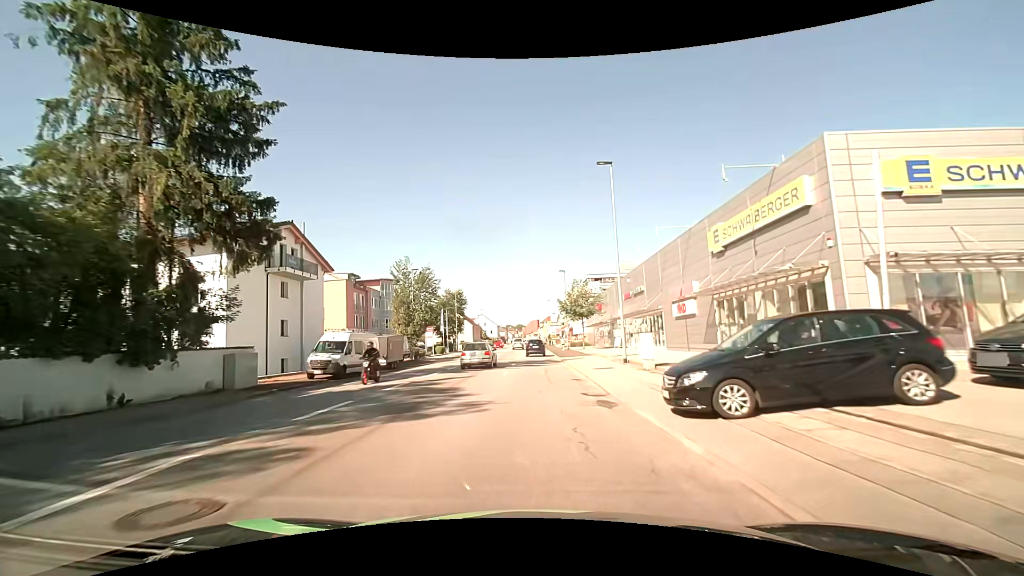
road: tertiary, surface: asphalt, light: Day
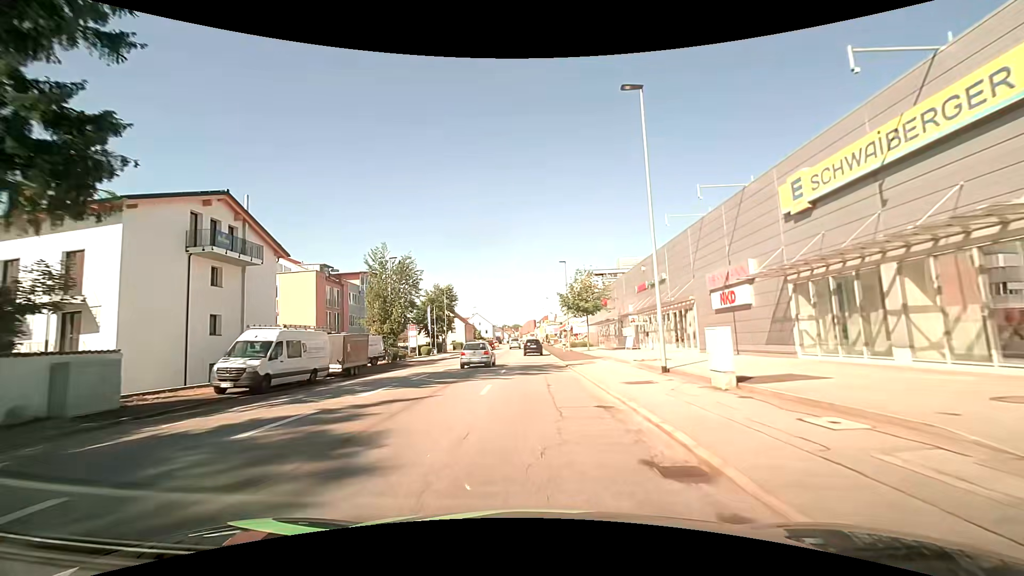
(+0.1, +7.8) m; 0°
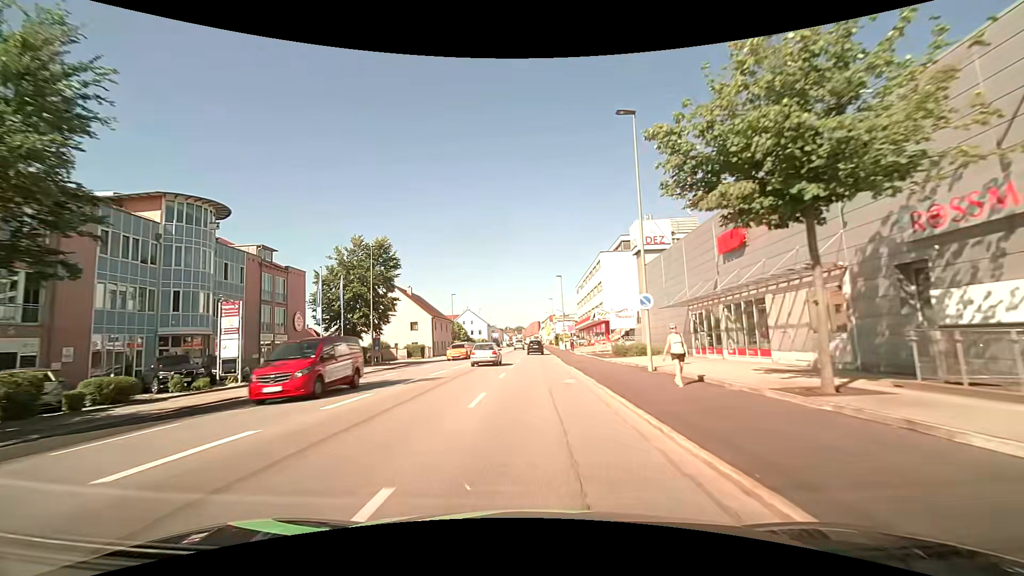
(+0.3, +38.5) m; 0°
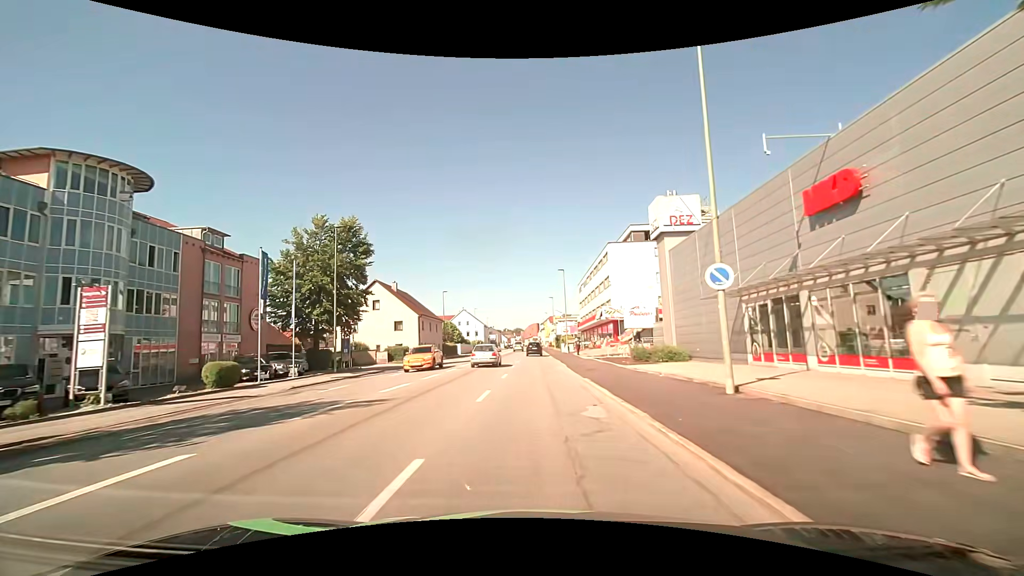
(0.0, +7.6) m; 0°
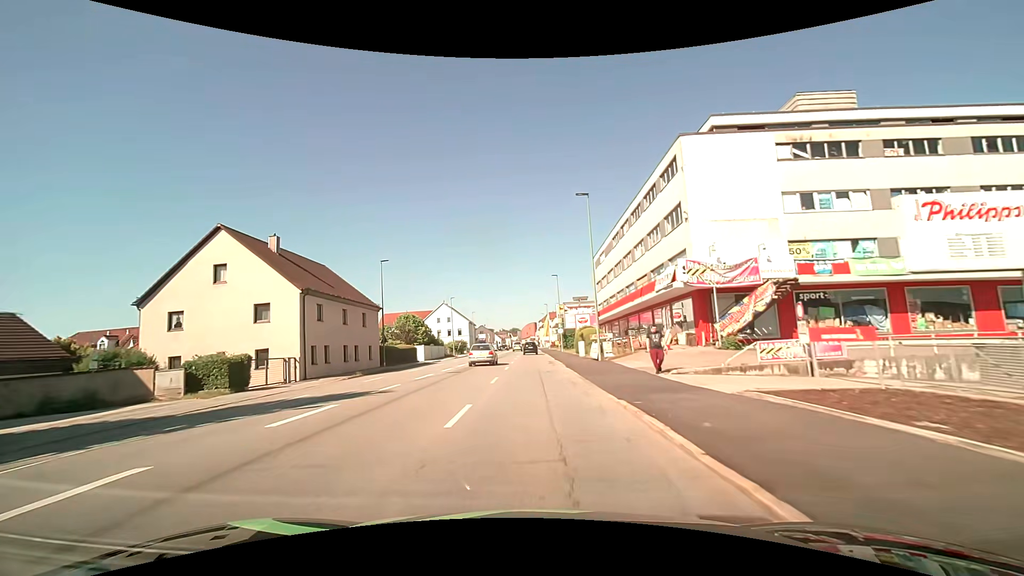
(+0.3, +30.8) m; +1°
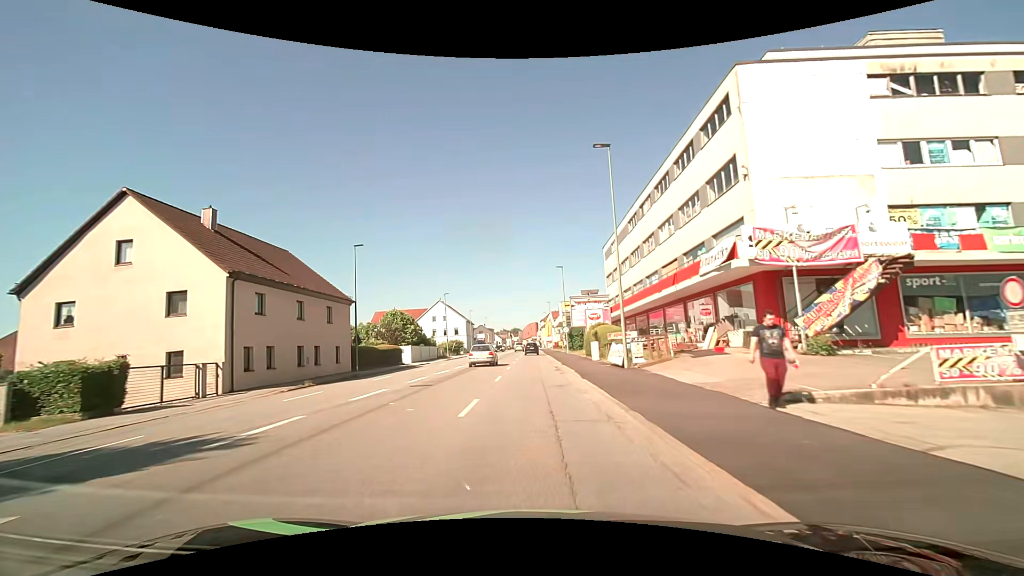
(0.0, +7.8) m; 0°
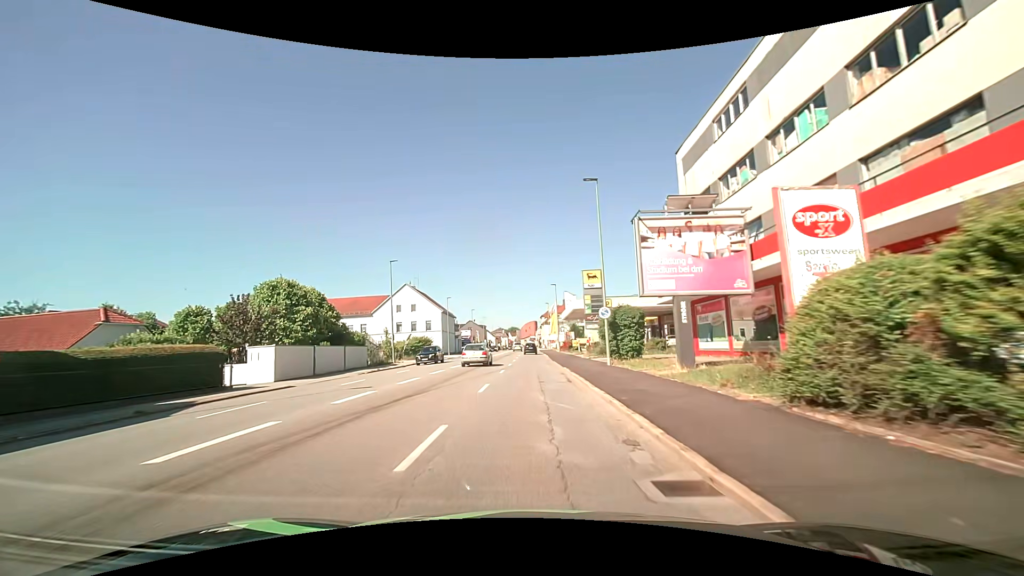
(0.0, +31.2) m; 0°
